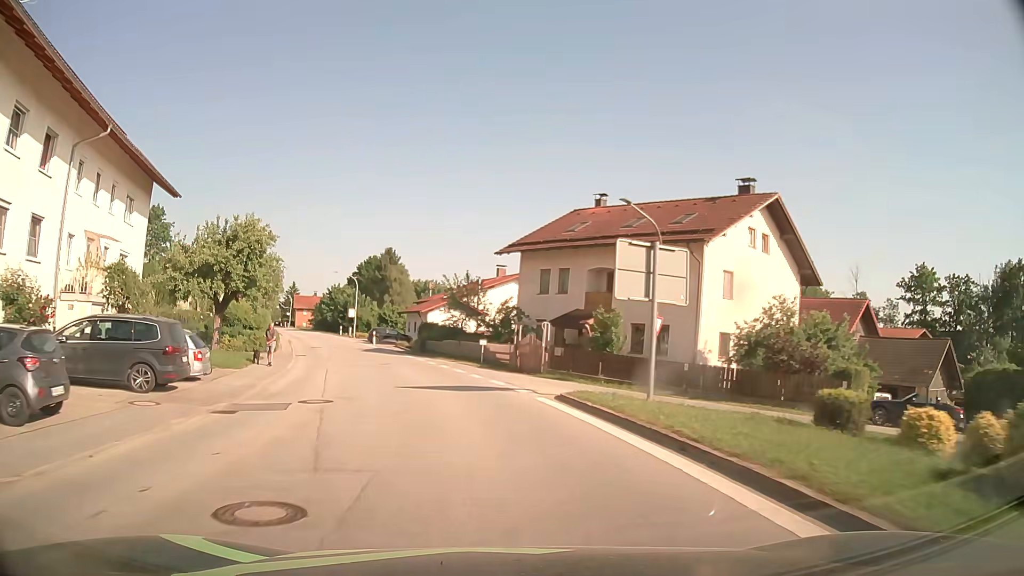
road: secondary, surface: asphalt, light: Day
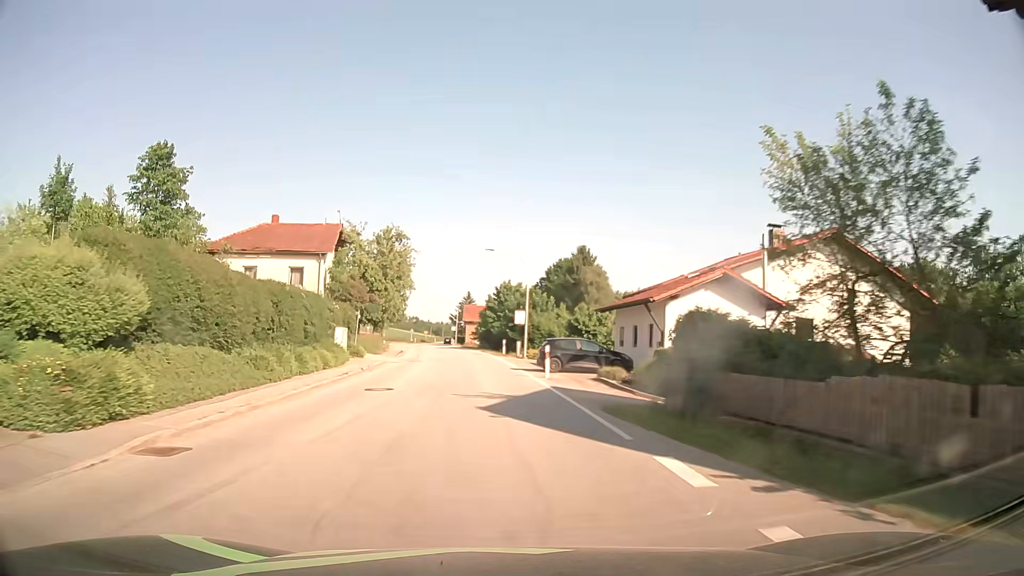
(-4.6, +30.8) m; -17°
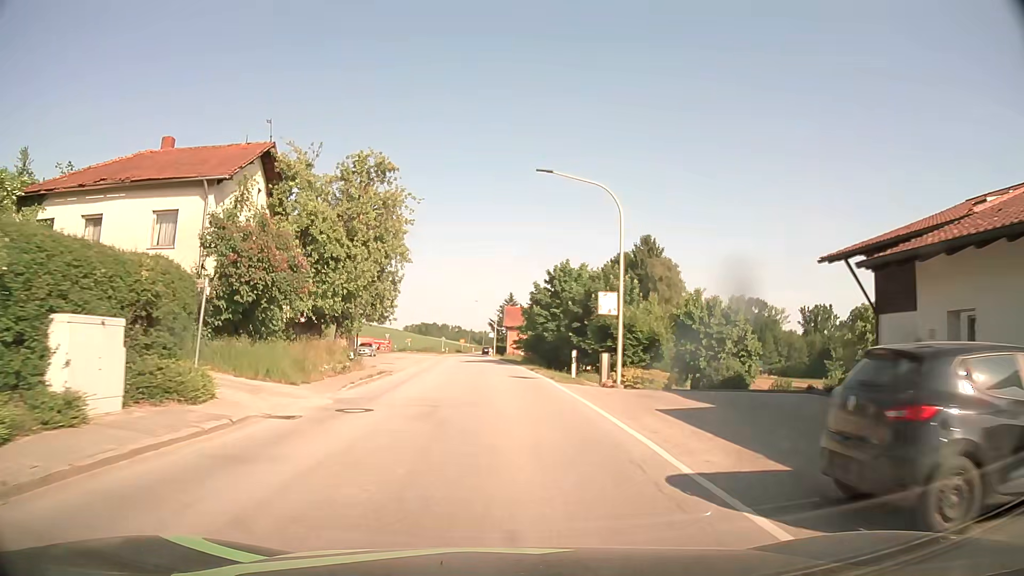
(-1.0, +23.4) m; -4°
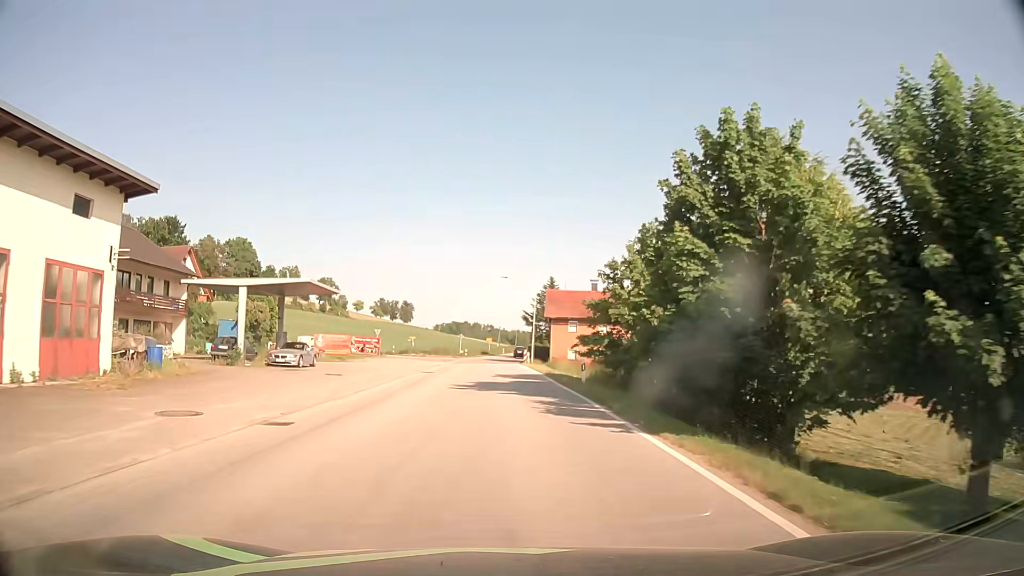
(-0.9, +31.3) m; -3°
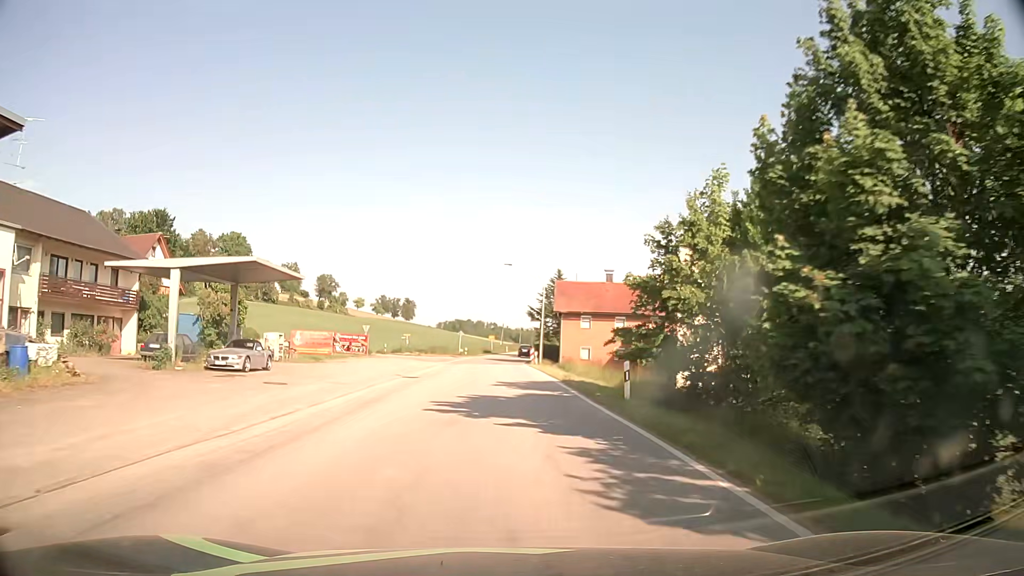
(-0.1, +7.7) m; 0°
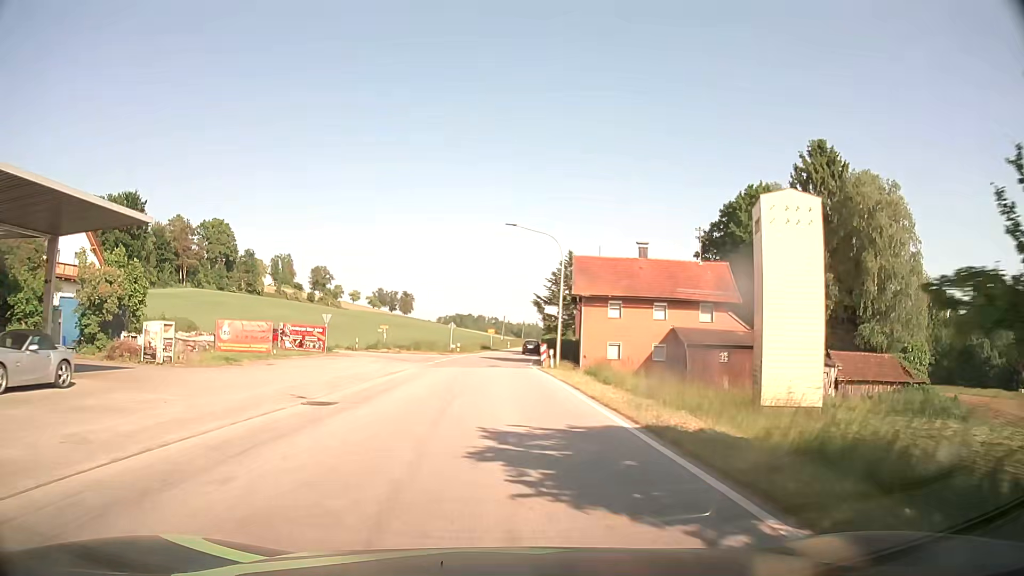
(-0.1, +14.7) m; 0°
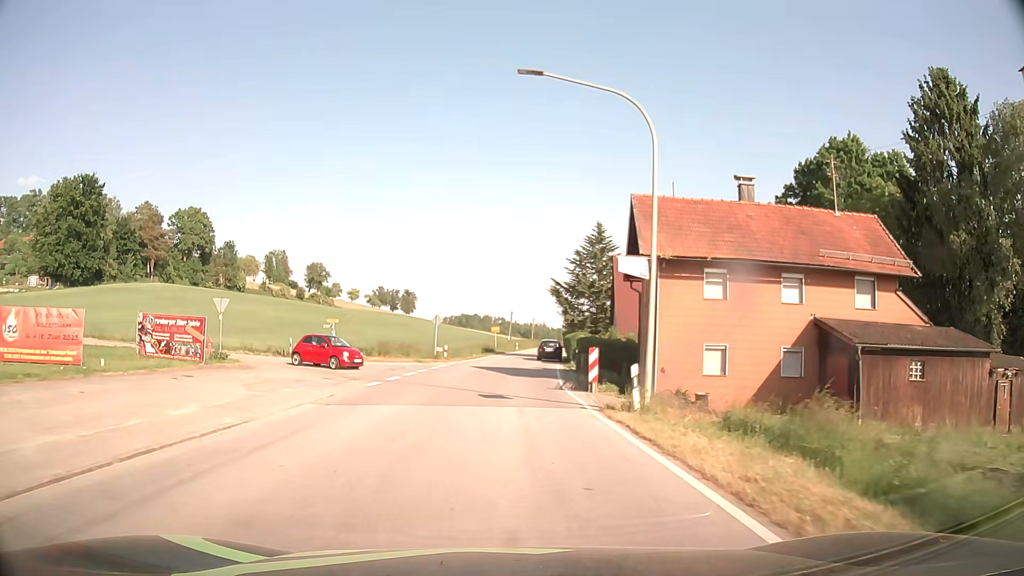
(-0.1, +20.0) m; -1°
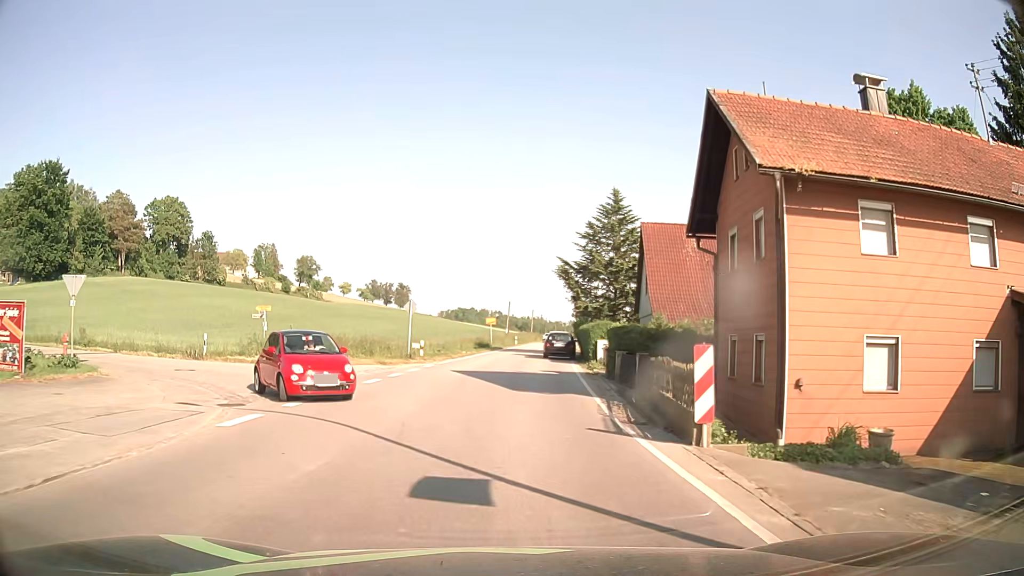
(0.0, +11.2) m; +1°
